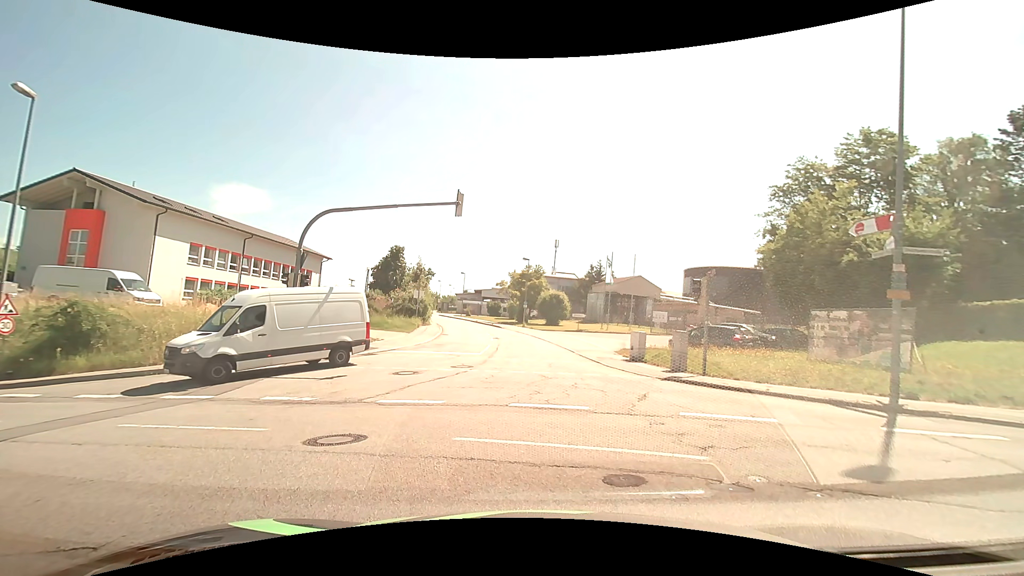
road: residential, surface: asphalt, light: Day
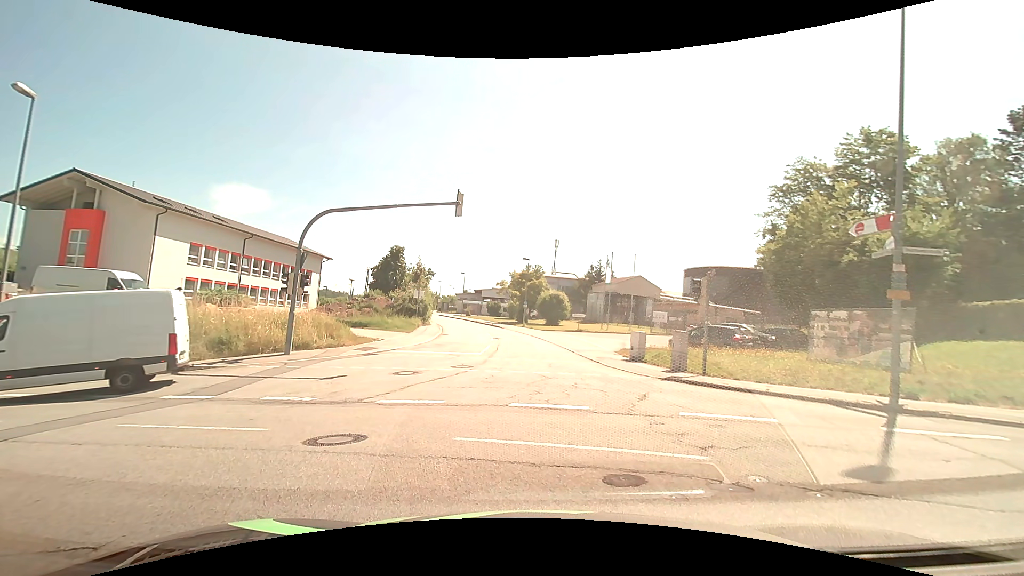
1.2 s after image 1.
(0.0, 0.0) m; 0°
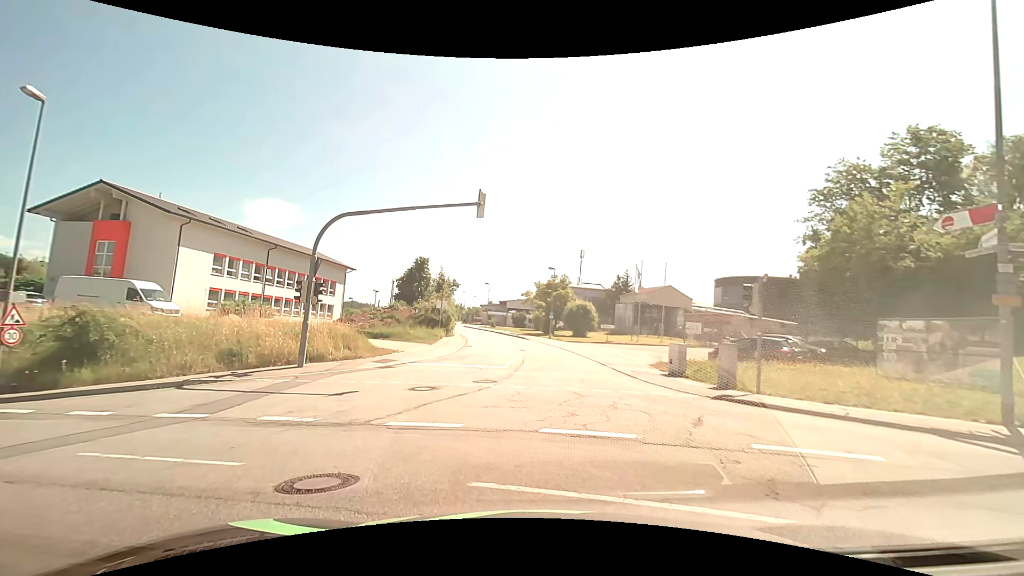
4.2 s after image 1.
(0.0, +1.6) m; -3°
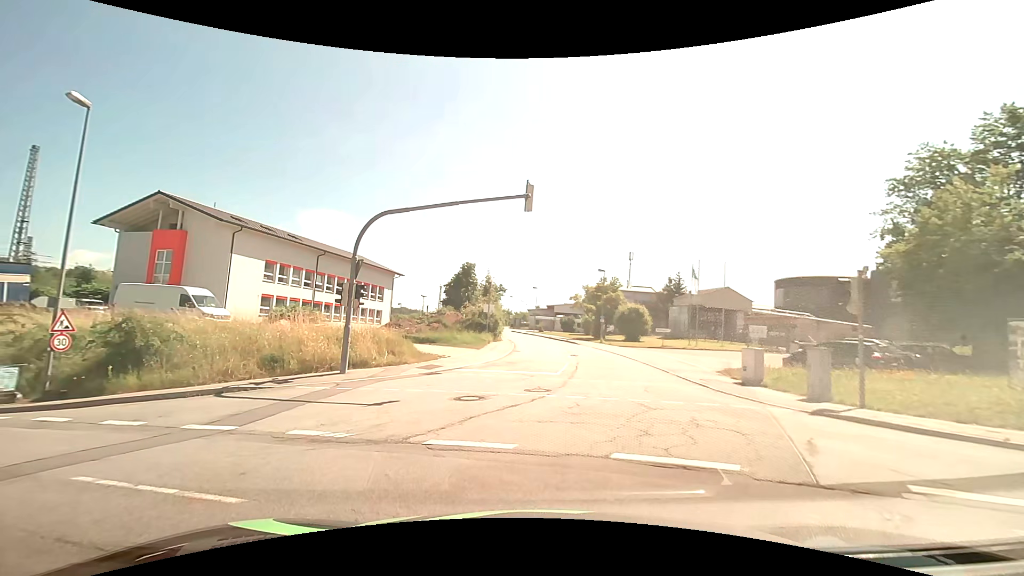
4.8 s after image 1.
(0.0, +1.6) m; -4°
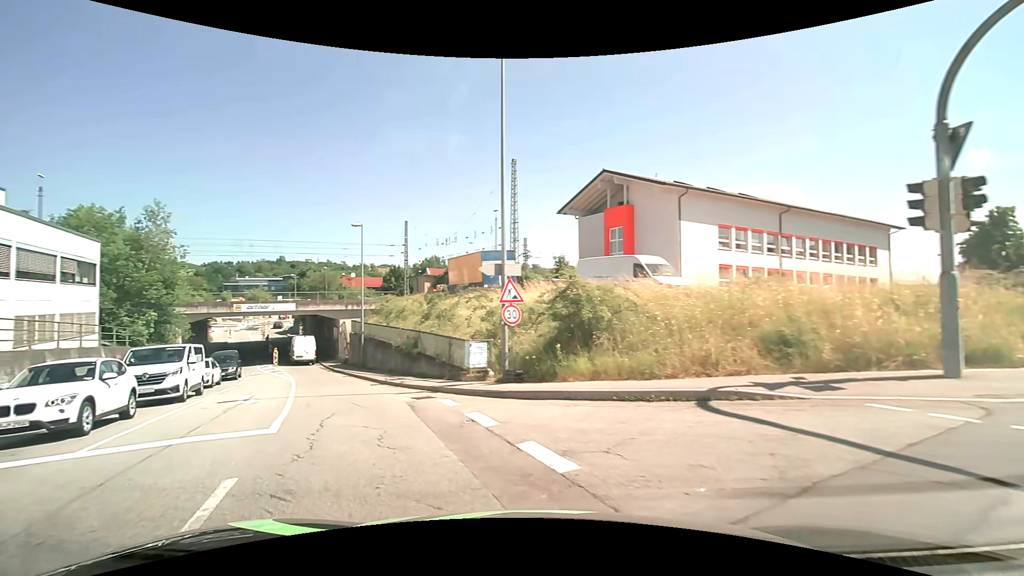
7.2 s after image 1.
(-3.4, +8.0) m; -49°
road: tertiary
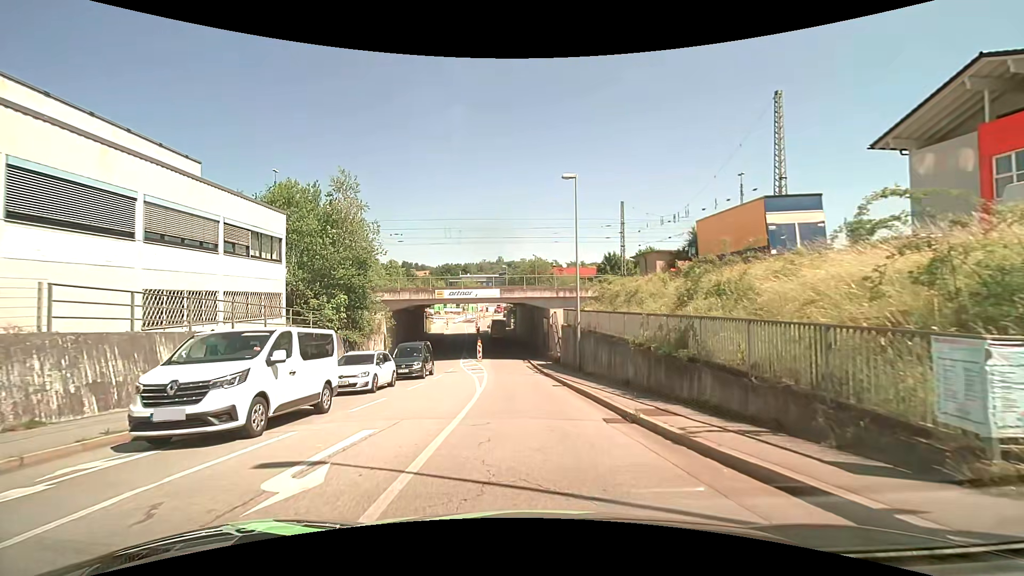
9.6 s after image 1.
(-3.0, +10.6) m; -25°
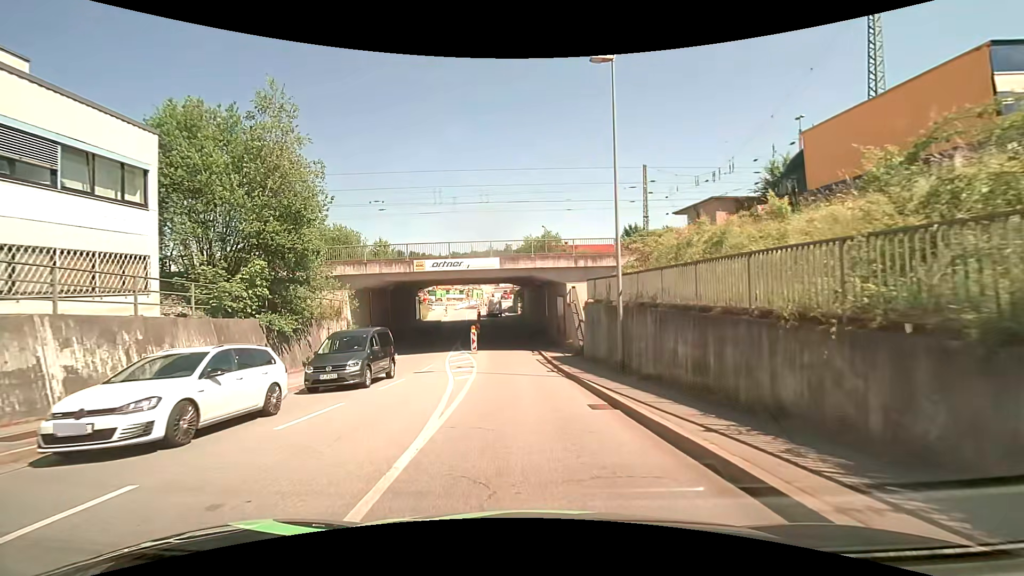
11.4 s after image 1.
(0.0, +9.9) m; 0°
